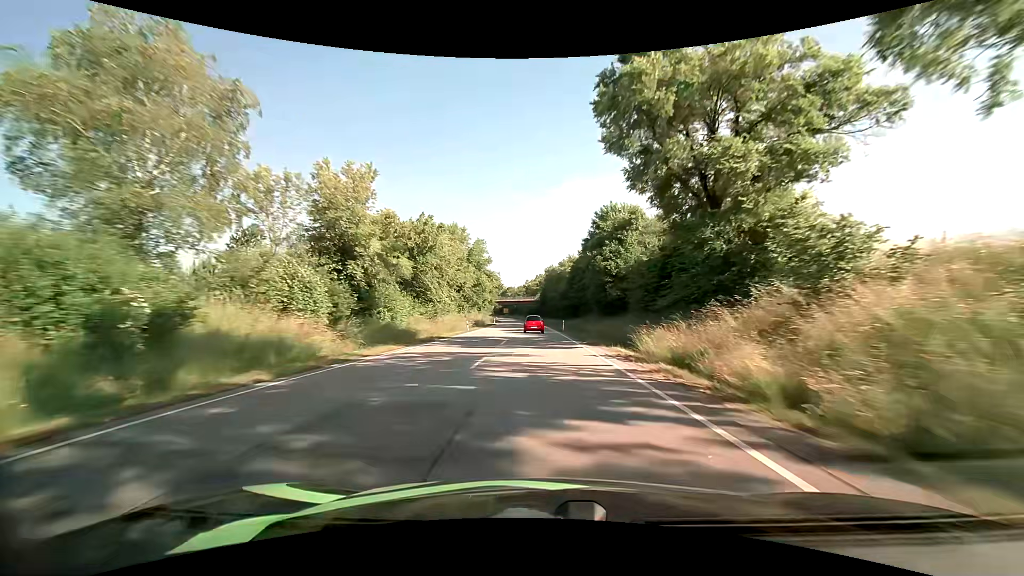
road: primary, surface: asphalt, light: Day
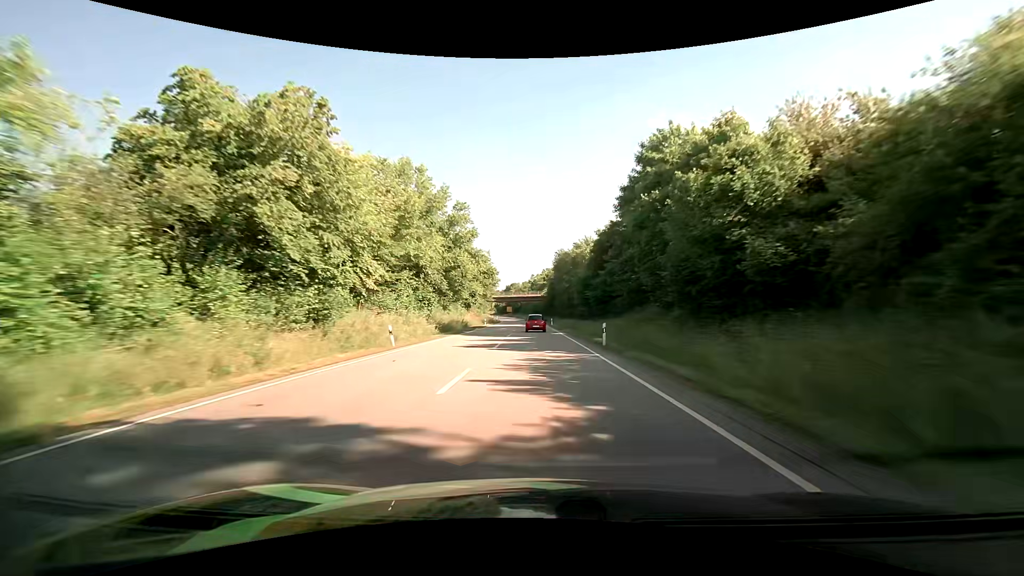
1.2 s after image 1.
(-0.2, +28.2) m; -1°
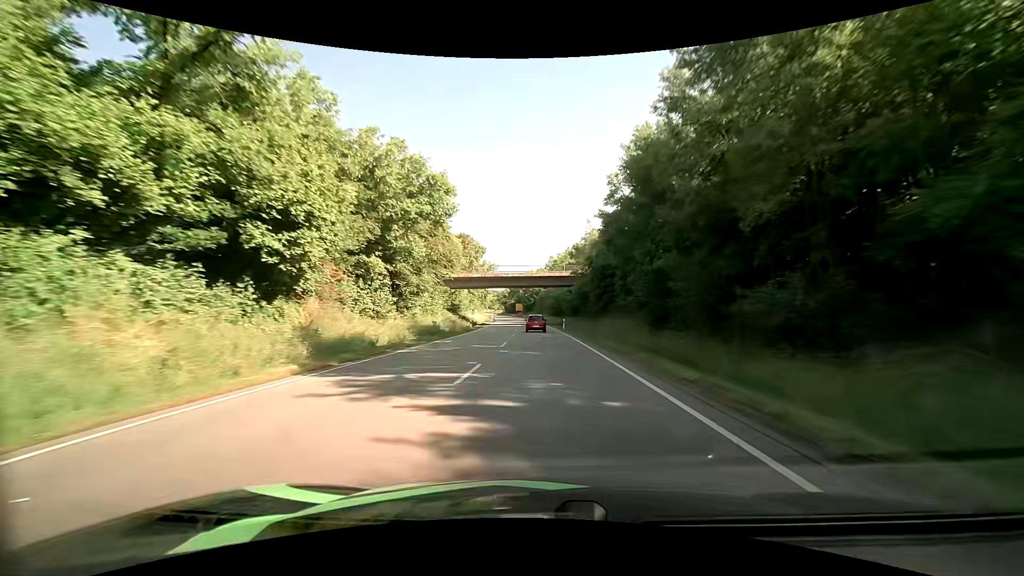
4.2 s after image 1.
(-1.2, +70.8) m; -2°
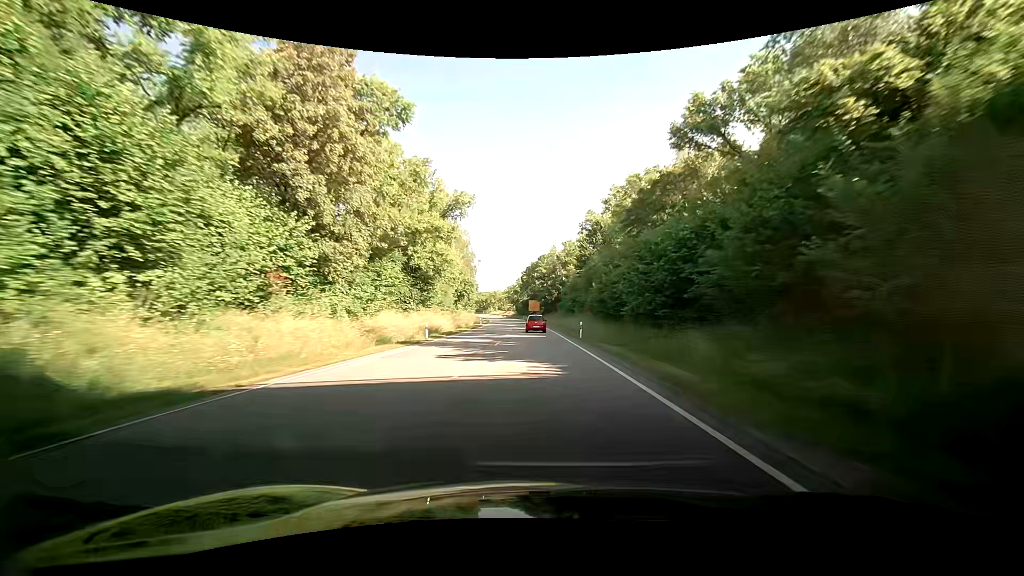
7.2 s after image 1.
(-1.6, +71.1) m; -3°
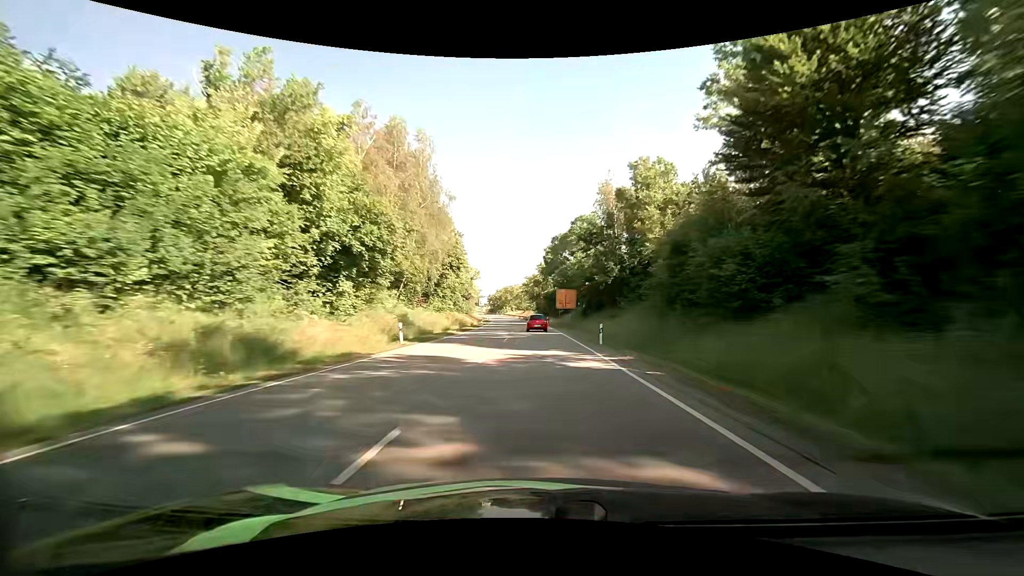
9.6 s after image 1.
(-0.9, +56.7) m; -3°
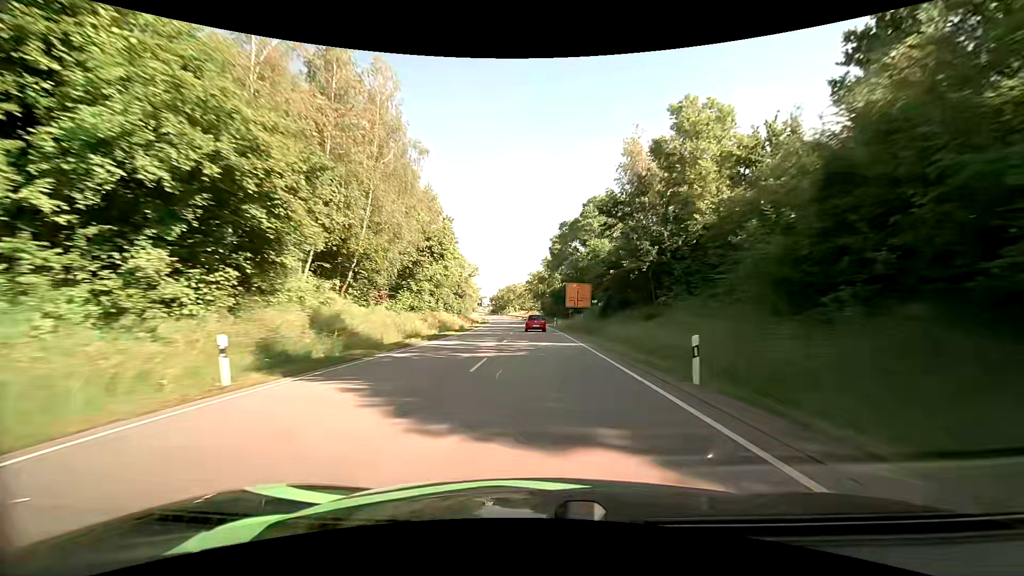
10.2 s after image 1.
(-0.1, +14.2) m; -1°
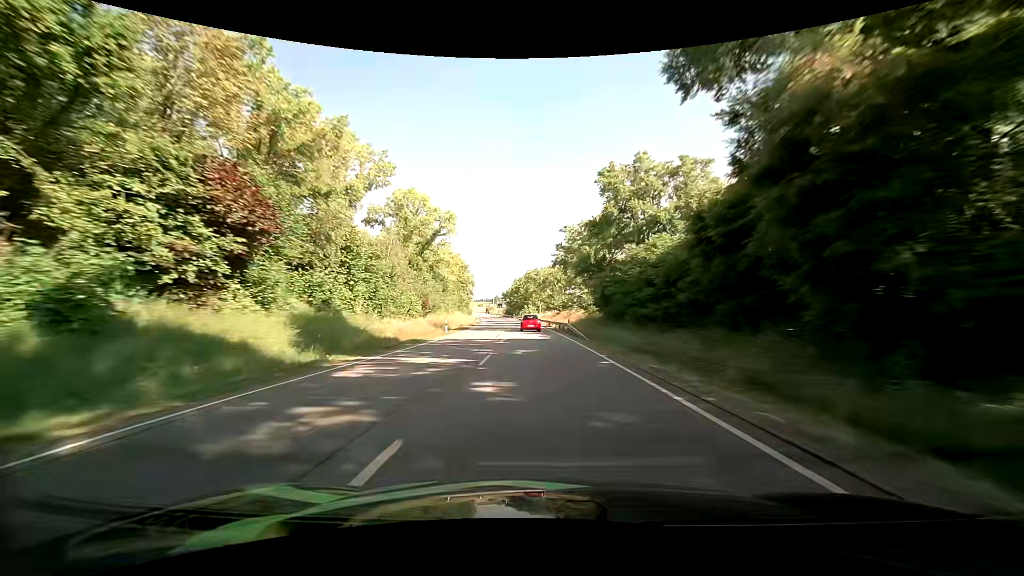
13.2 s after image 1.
(-1.6, +70.6) m; -3°
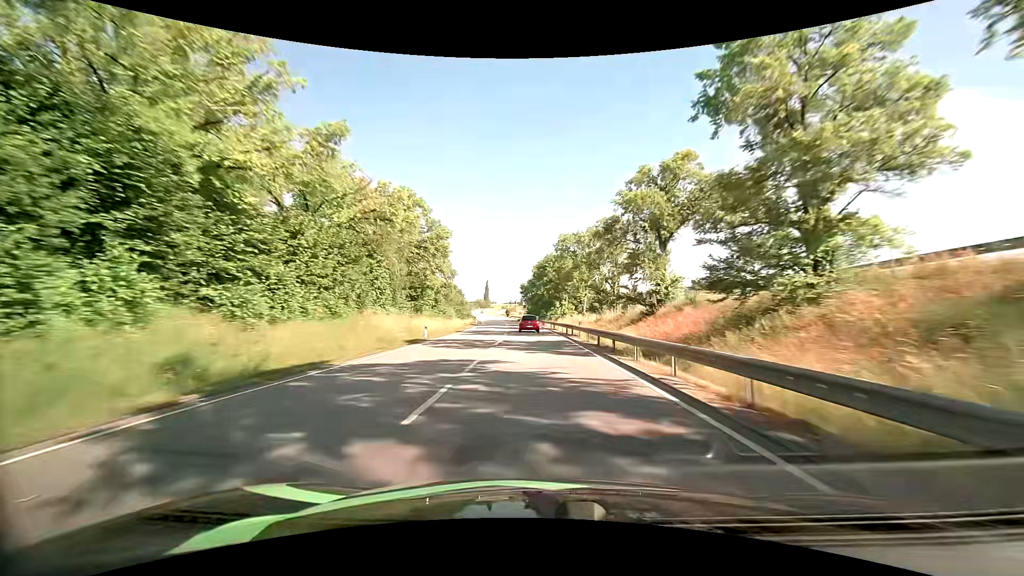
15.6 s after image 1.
(-1.8, +56.2) m; -3°
